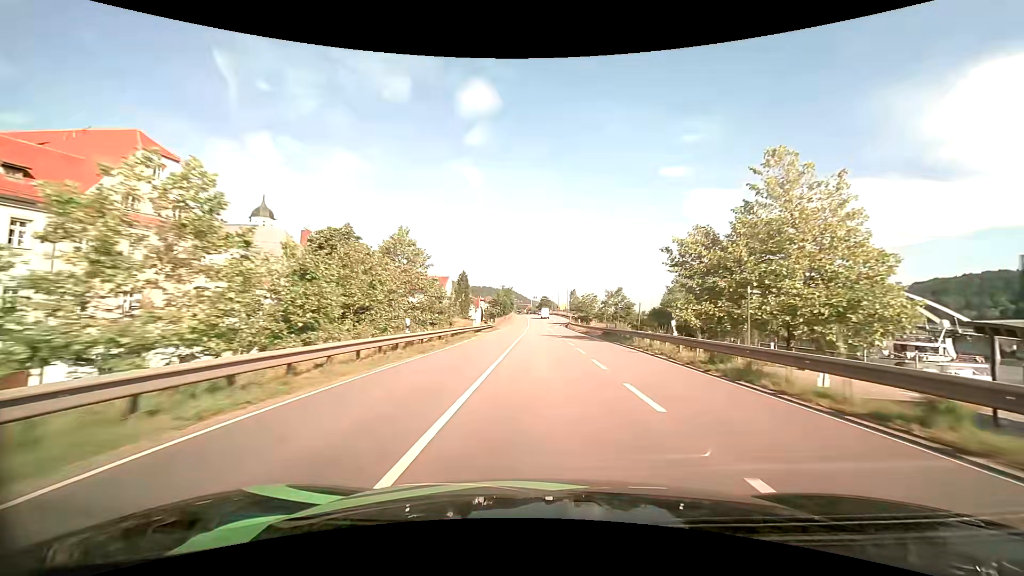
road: primary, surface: asphalt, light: Day
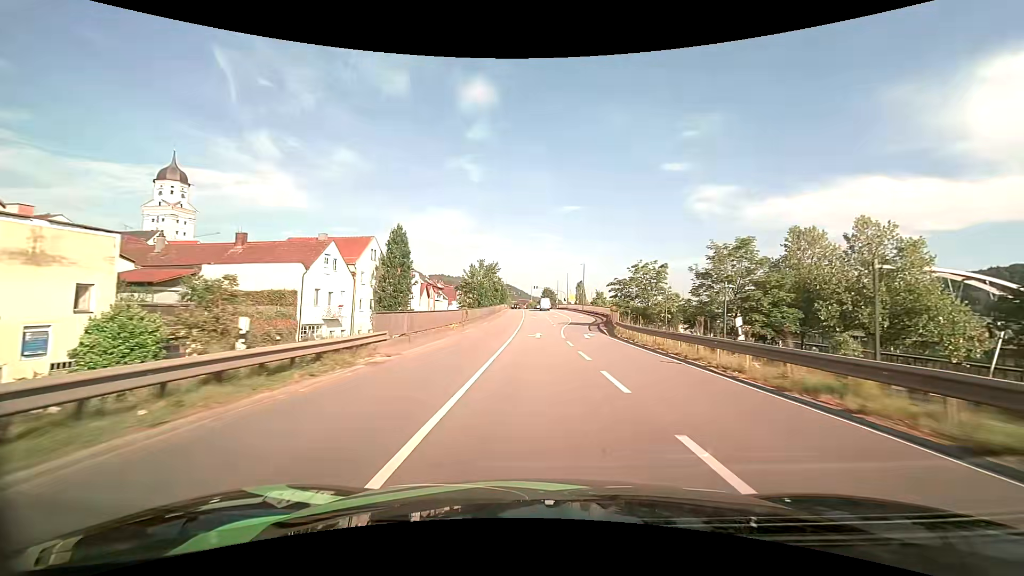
(0.0, +46.5) m; 0°
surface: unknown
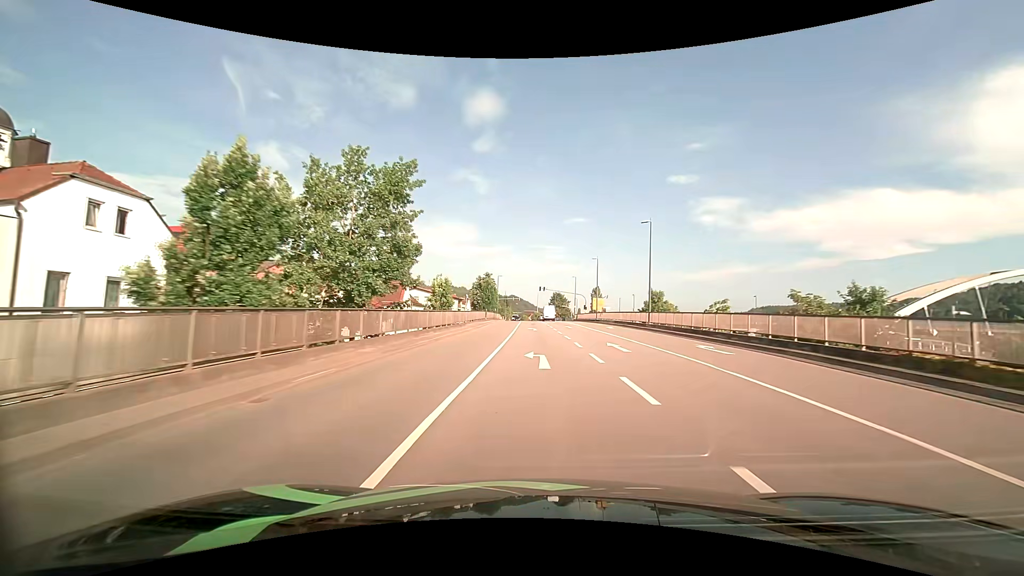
(-0.4, +51.0) m; -1°
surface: asphalt
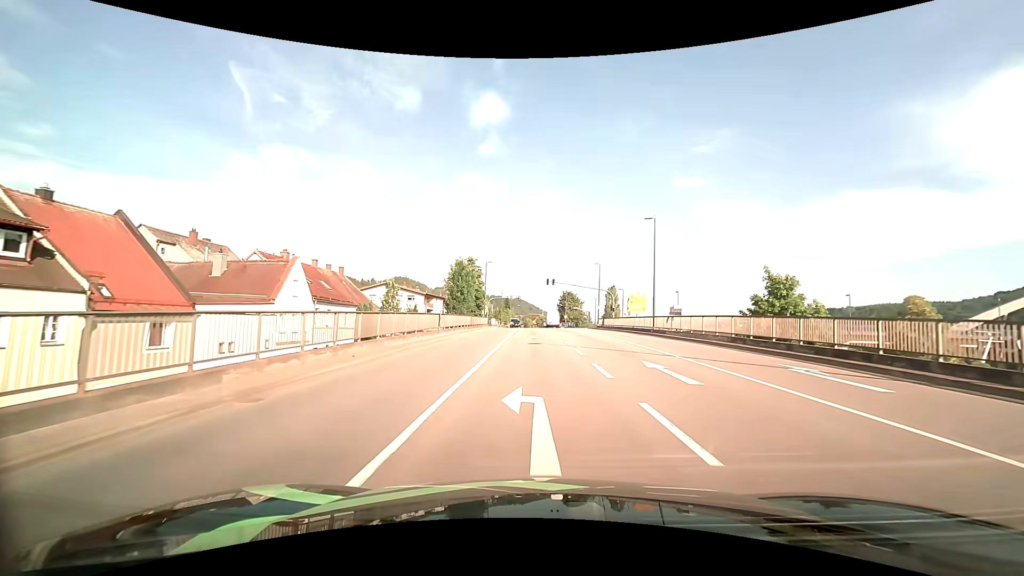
(-0.1, +32.3) m; 0°
